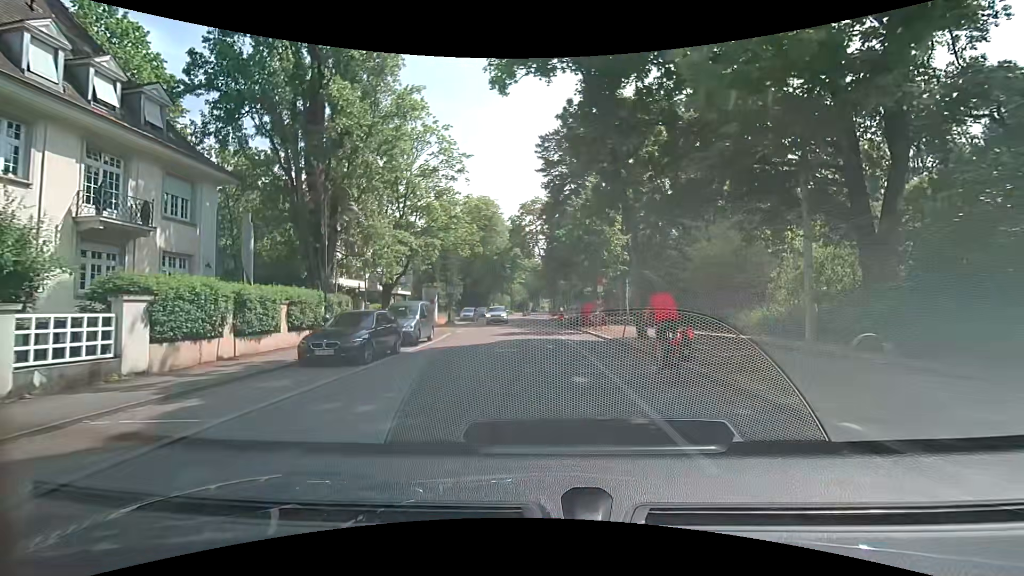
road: unclassified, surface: asphalt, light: Day
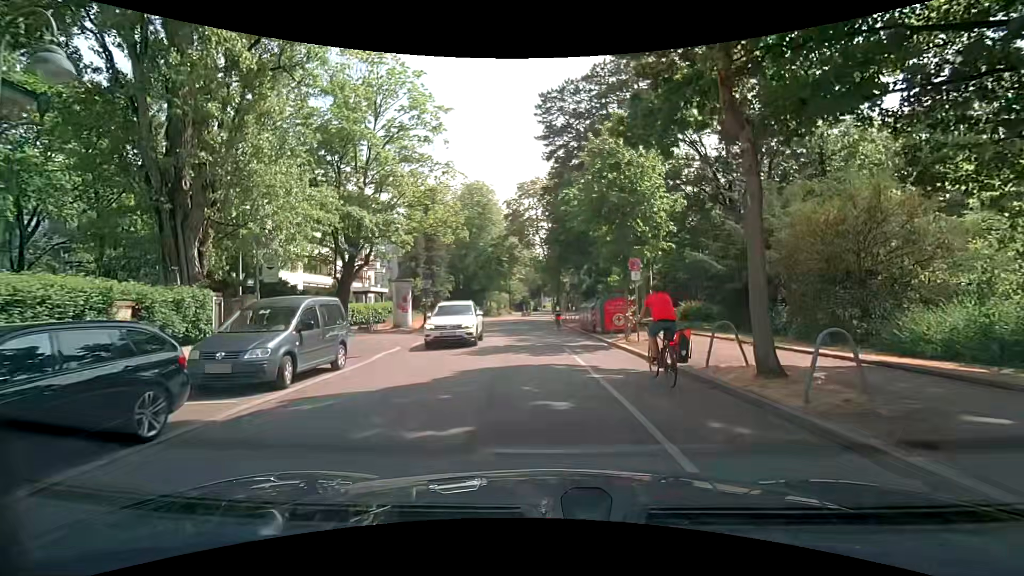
(-0.2, +10.2) m; -2°
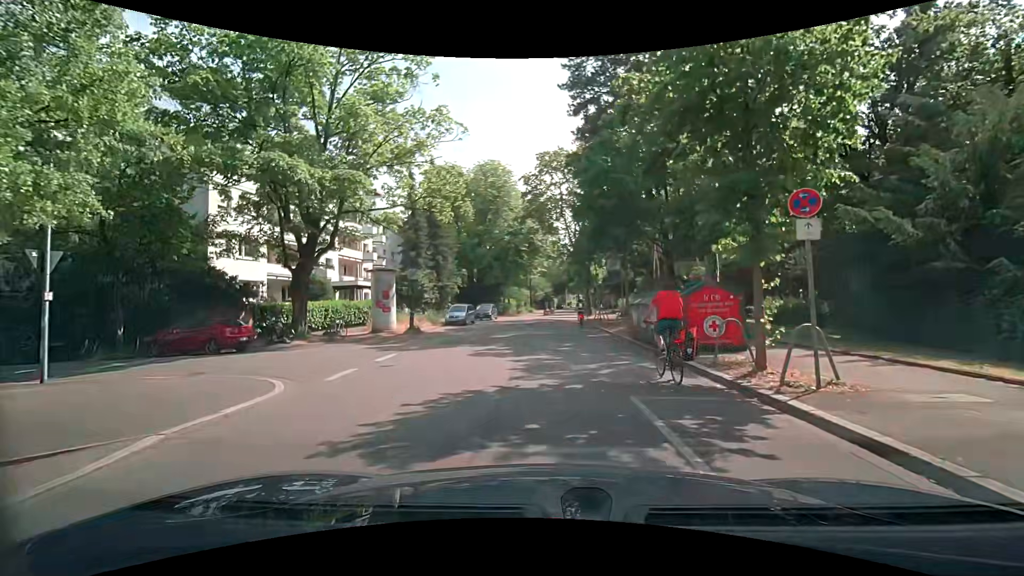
(-0.1, +9.7) m; -2°
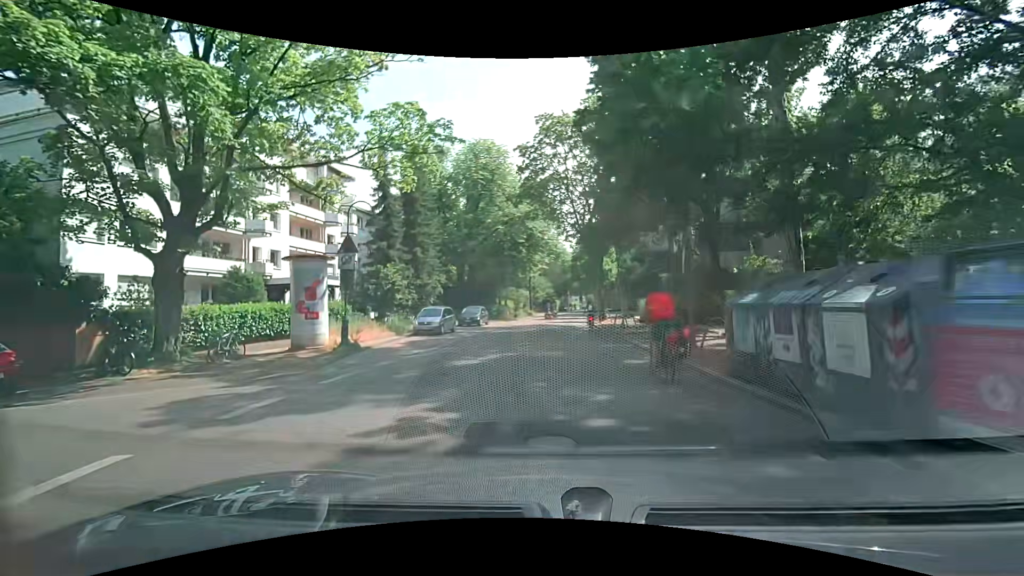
(-0.1, +9.4) m; -1°
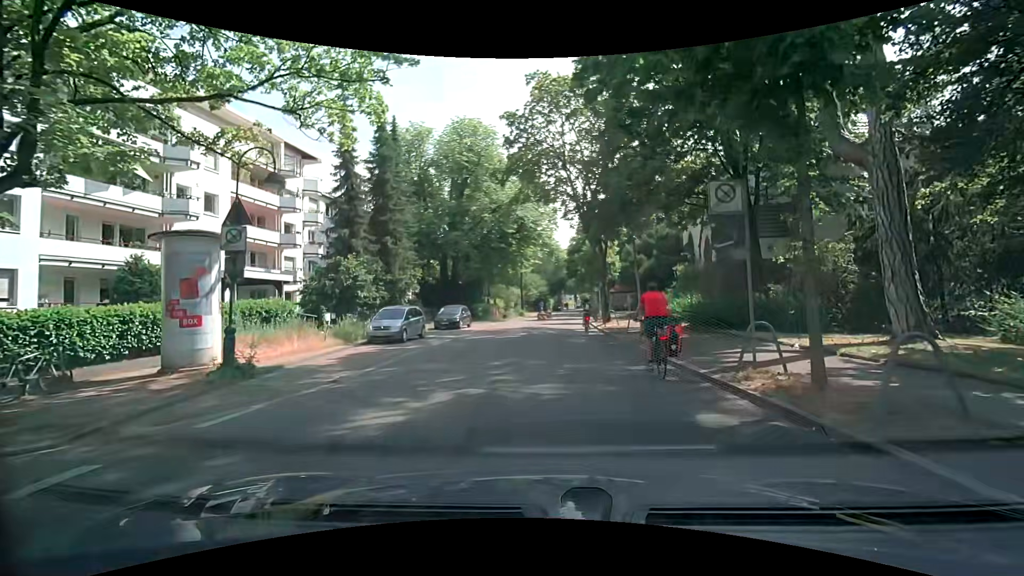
(0.0, +6.2) m; -1°
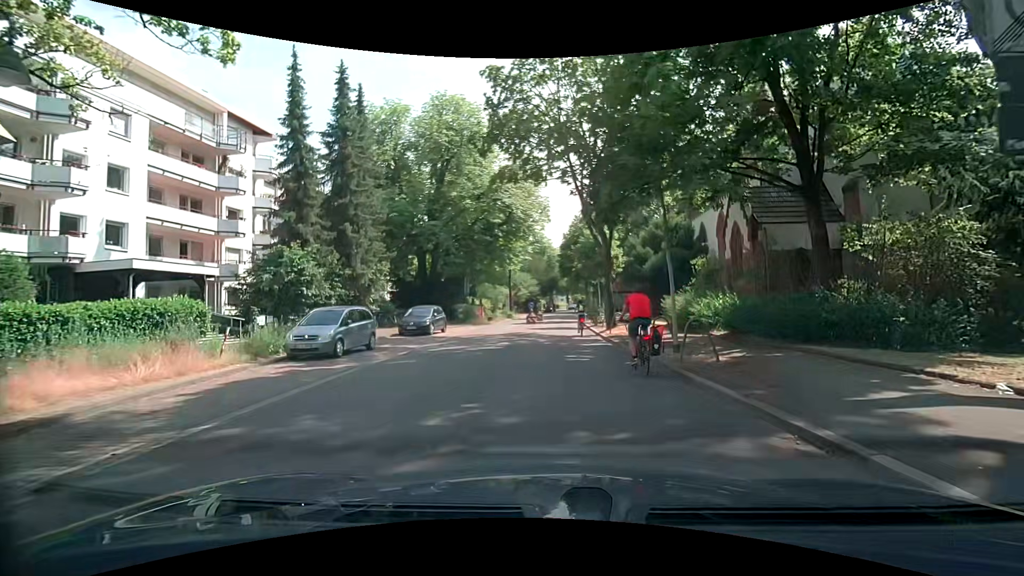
(+0.1, +5.9) m; +3°
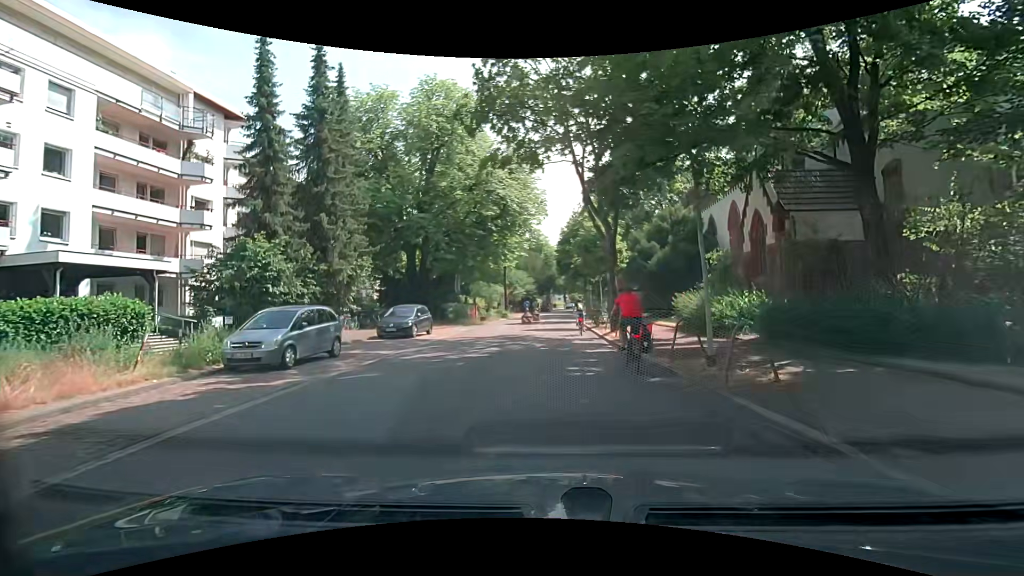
(0.0, +2.8) m; -1°
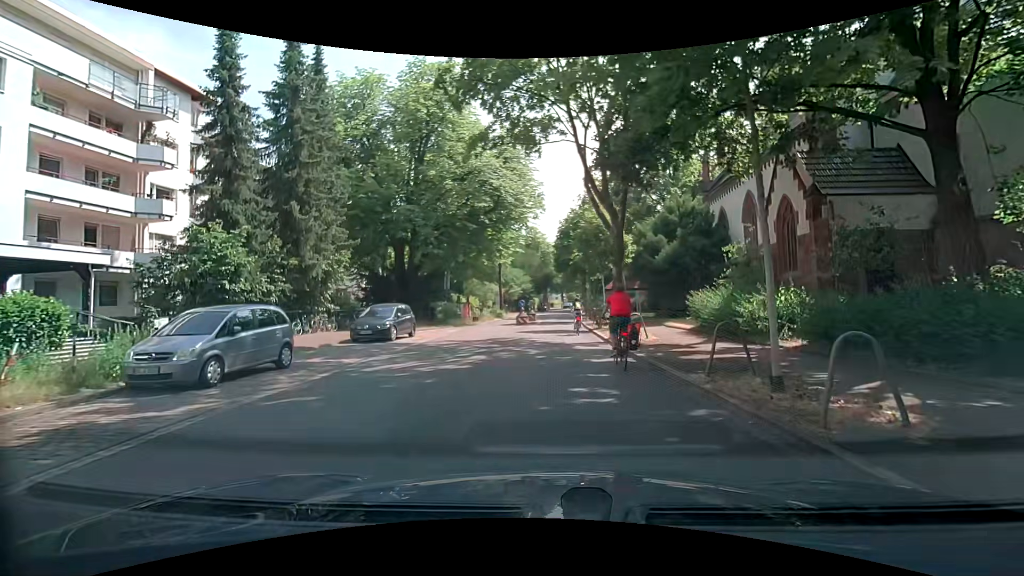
(+0.1, +2.8) m; +1°
